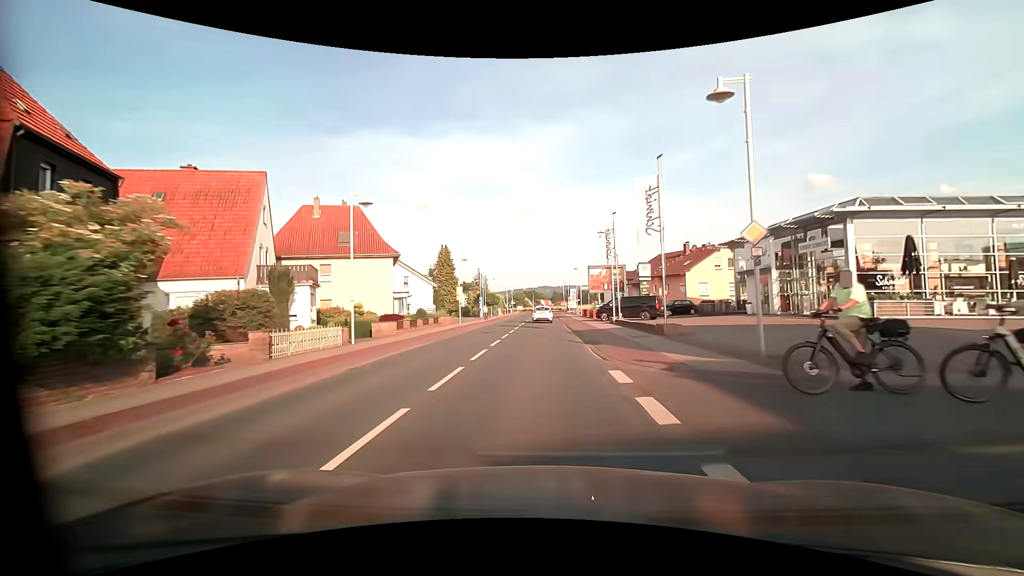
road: primary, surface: asphalt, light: Day
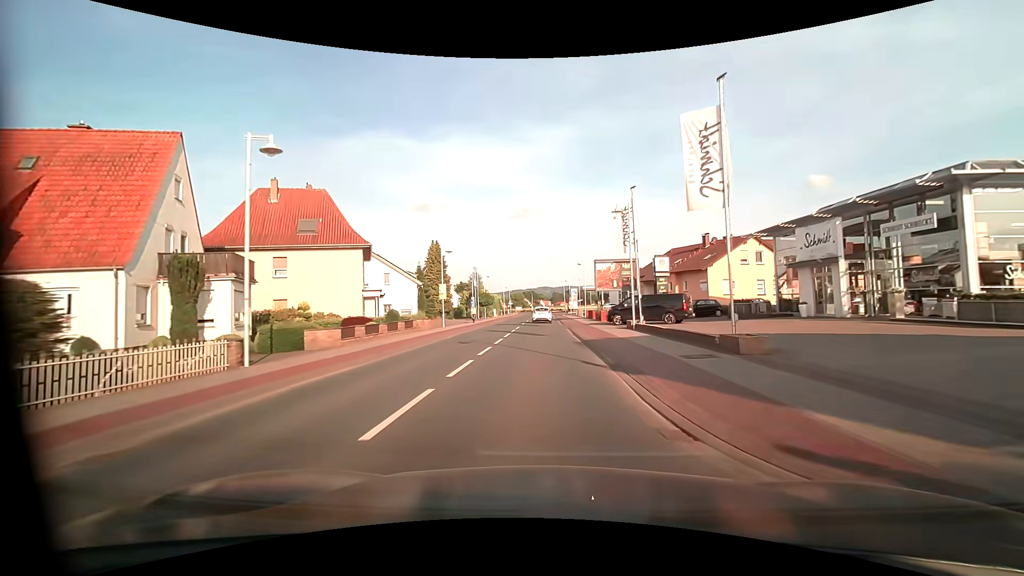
(0.0, +7.4) m; 0°
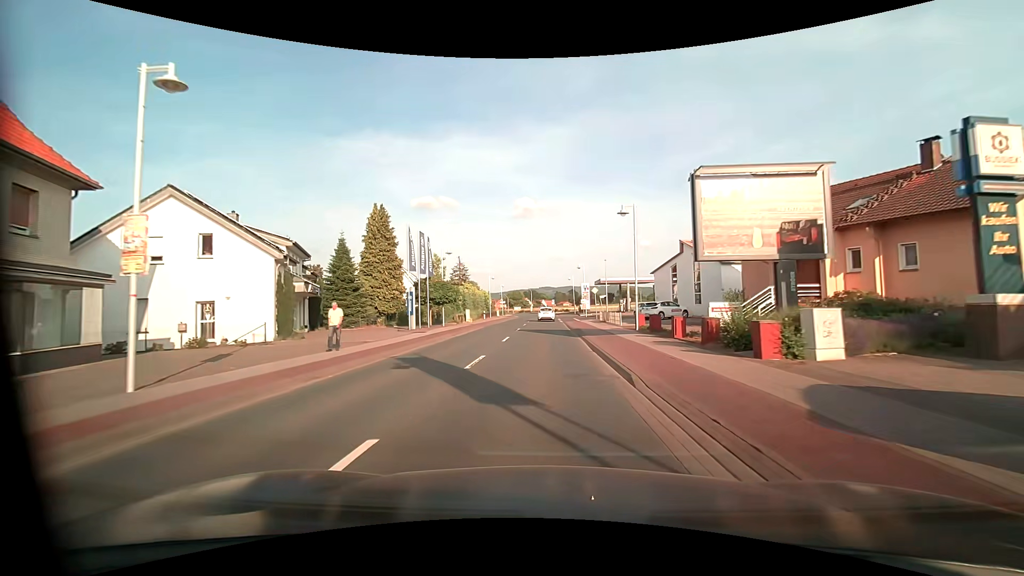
(-0.1, +30.1) m; 0°
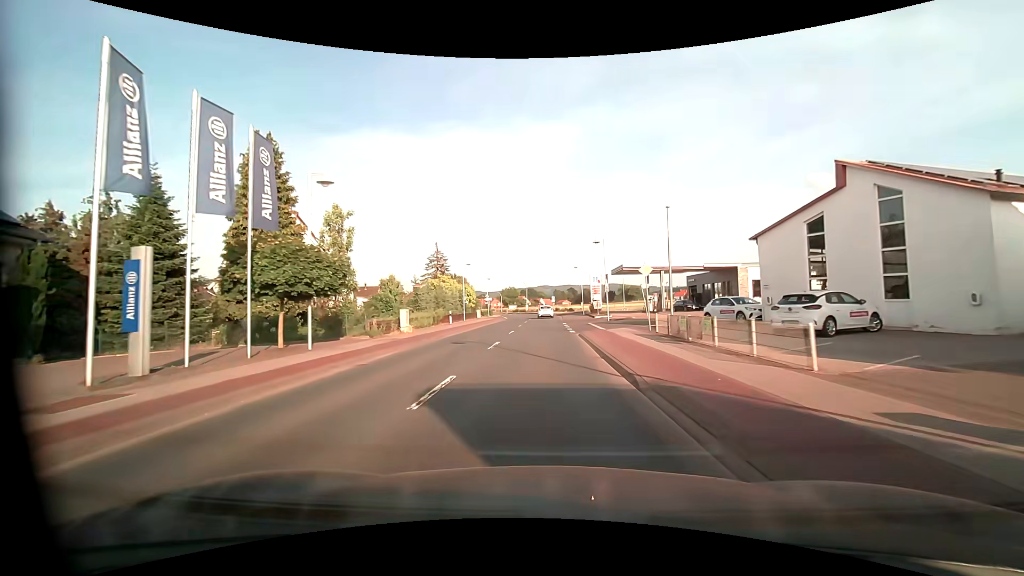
(+0.1, +22.8) m; 0°
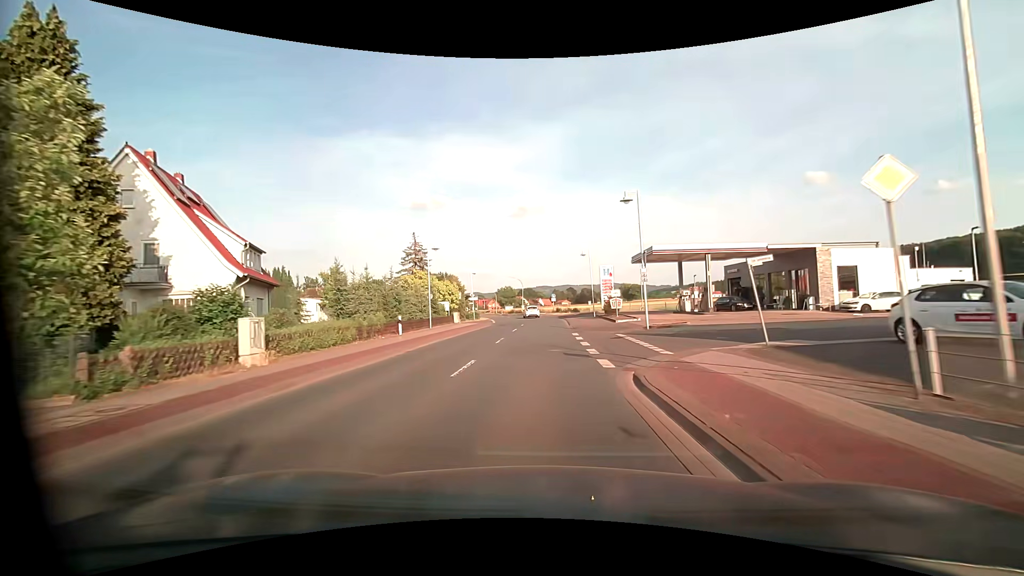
(0.0, +15.0) m; 0°
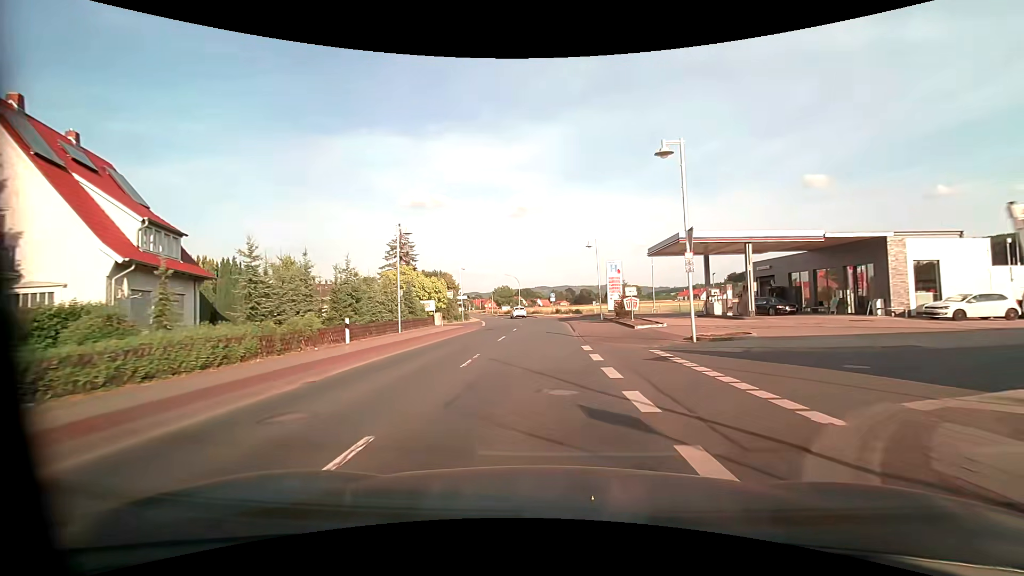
(0.0, +7.5) m; 0°
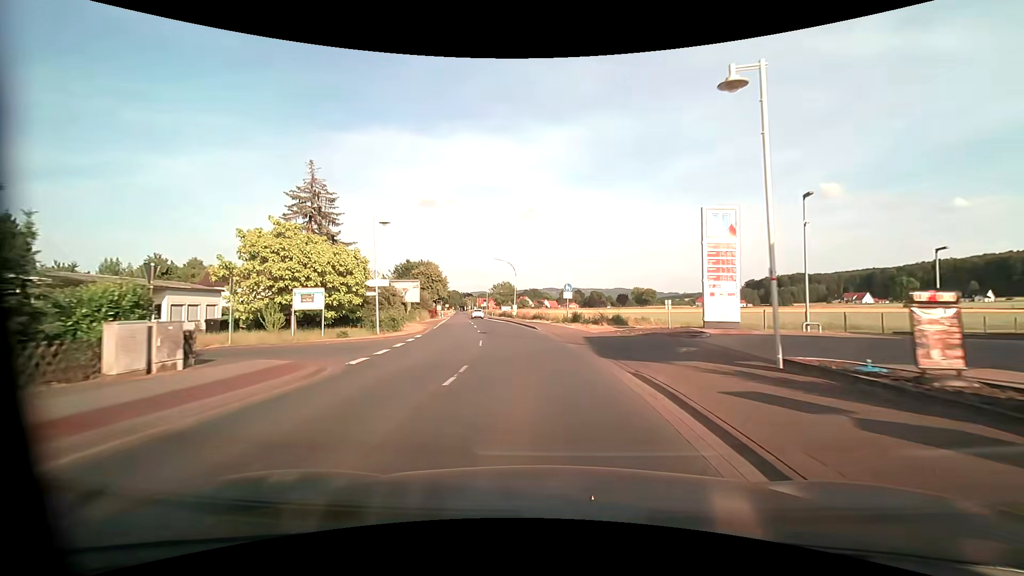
(+0.1, +30.0) m; -1°
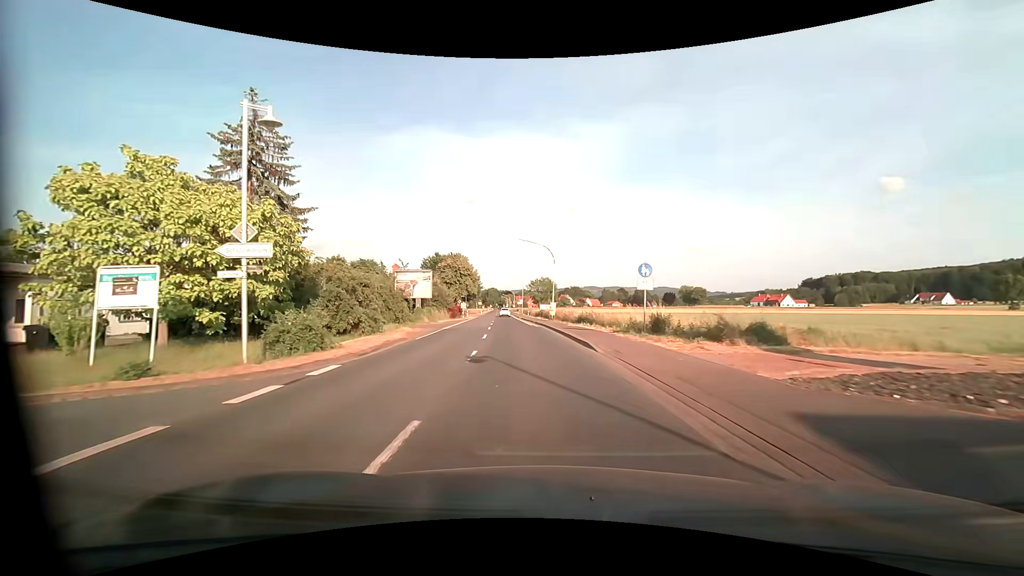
(-0.5, +15.0) m; -4°
(0, +10) (-1, +20) (-2, +30) (-2, +40) (-3, +50) (-4, +60) (-5, +70) (-6, +80) (-7, +90) (-8, +100) m
